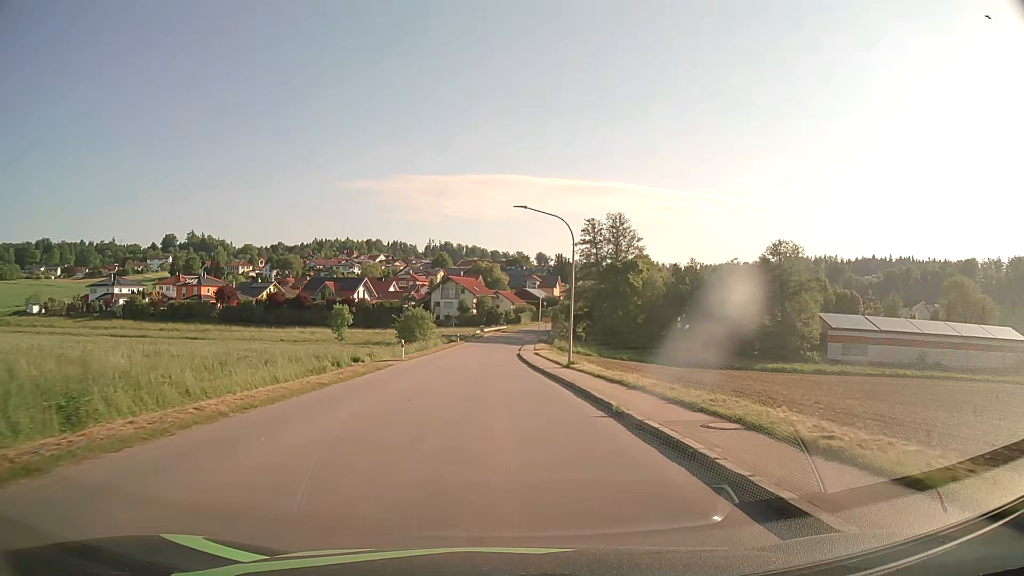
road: tertiary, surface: asphalt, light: Day
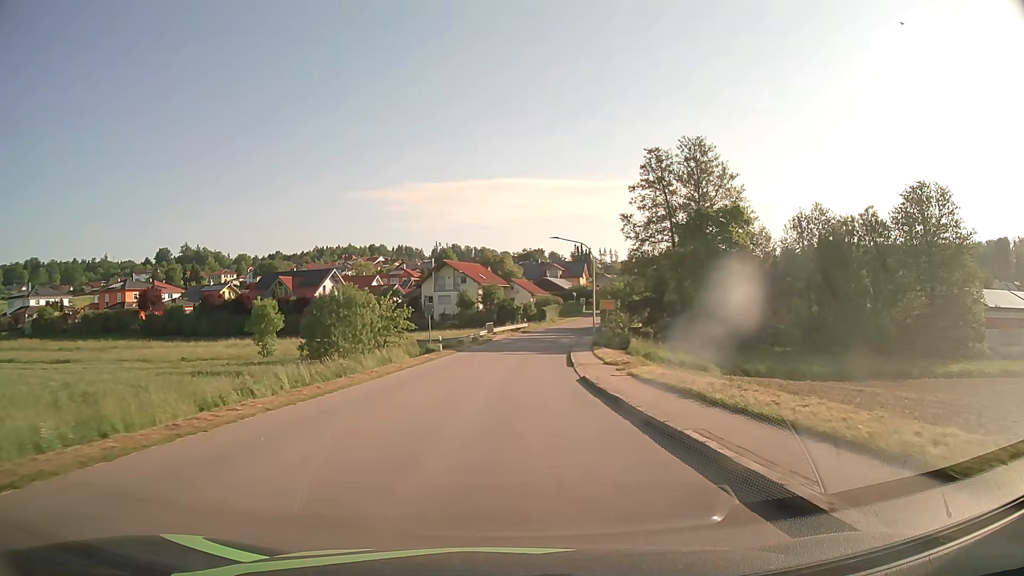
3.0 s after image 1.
(-0.9, +38.0) m; -1°
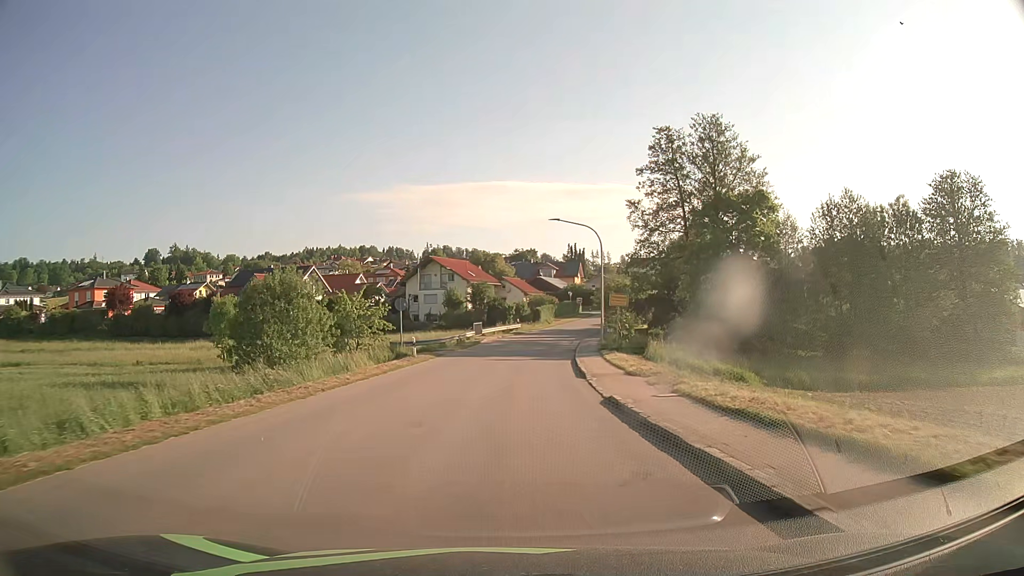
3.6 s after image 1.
(+0.1, +7.6) m; +1°
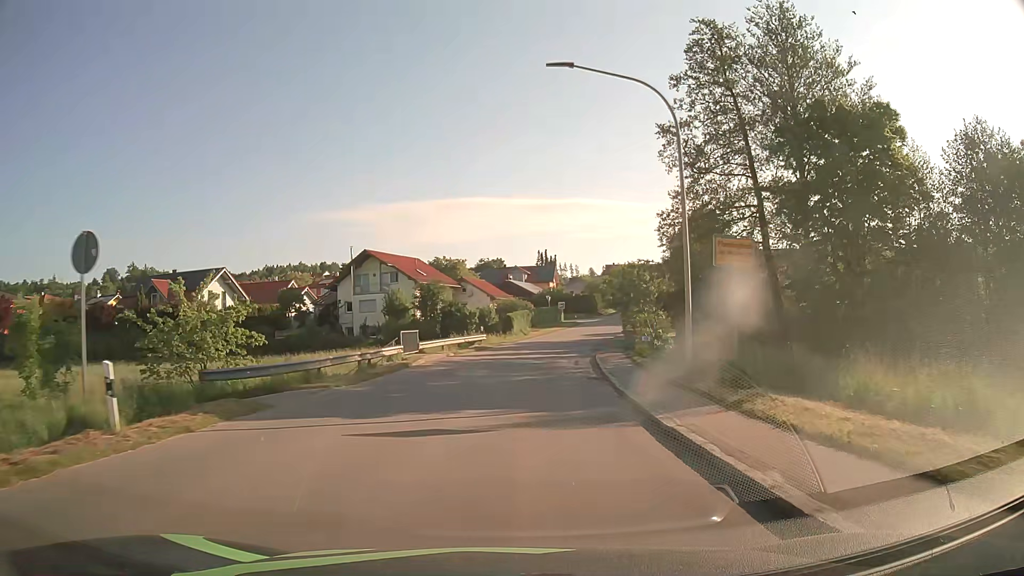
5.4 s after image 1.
(+0.5, +22.7) m; +3°
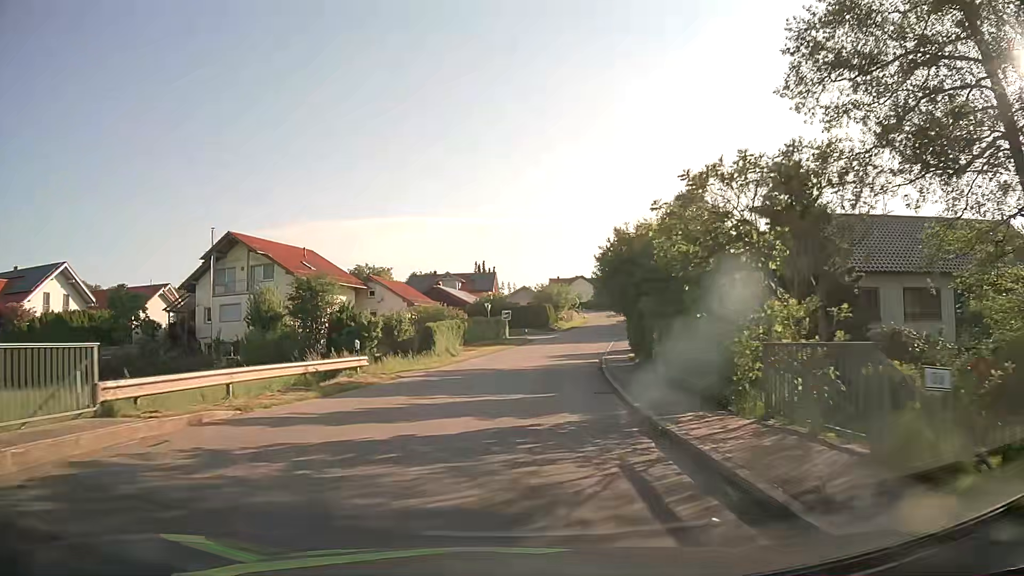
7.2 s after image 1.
(+1.0, +22.5) m; +5°
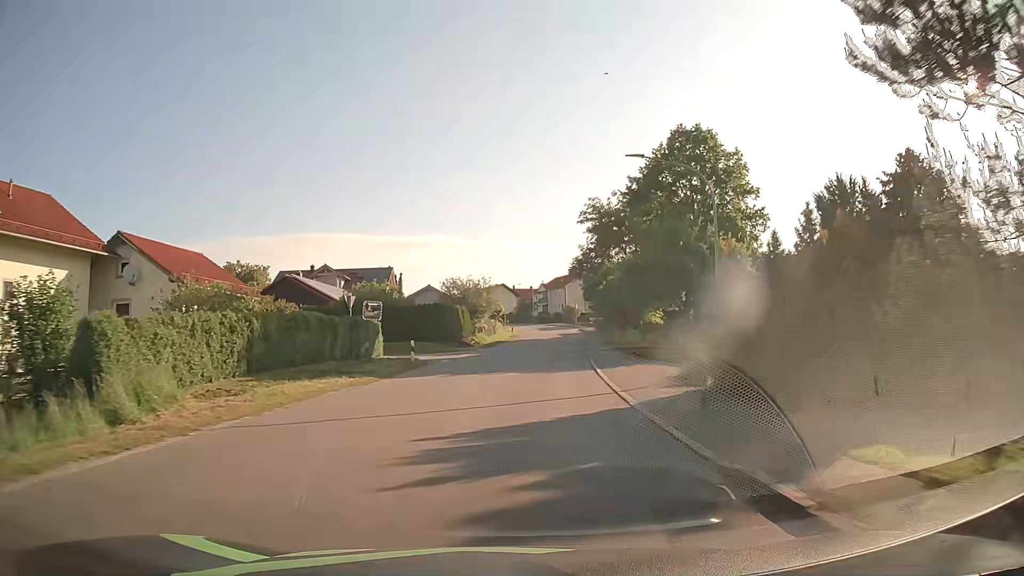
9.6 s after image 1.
(+1.8, +29.7) m; +7°
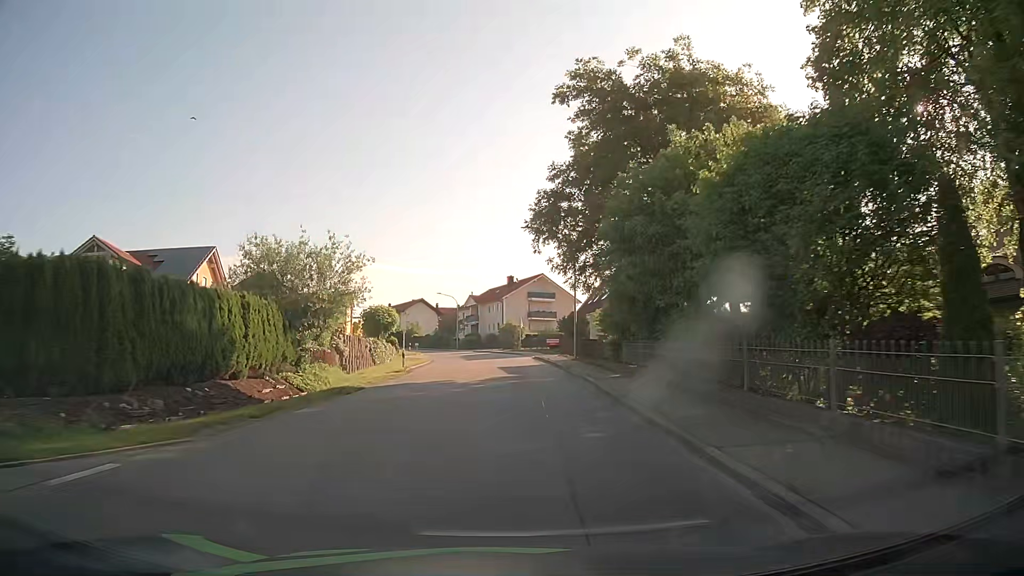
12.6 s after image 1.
(+2.1, +36.7) m; +6°
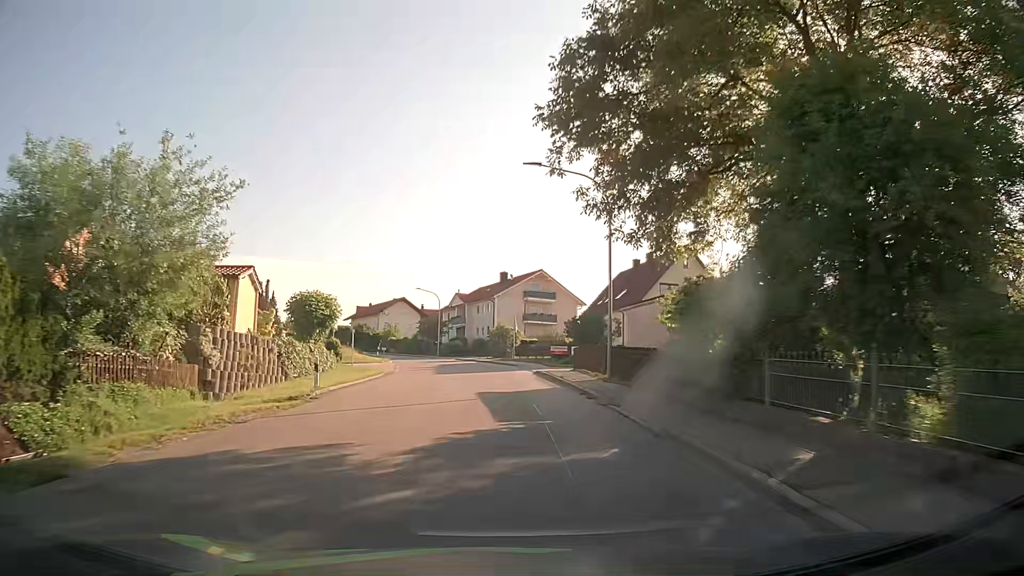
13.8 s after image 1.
(+0.1, +14.6) m; +1°
(0, +10) (0, +20) (-1, +30) (-2, +40) (-3, +50) (-6, +60) (-9, +69) (-13, +78) (-18, +87) (-22, +96) m
